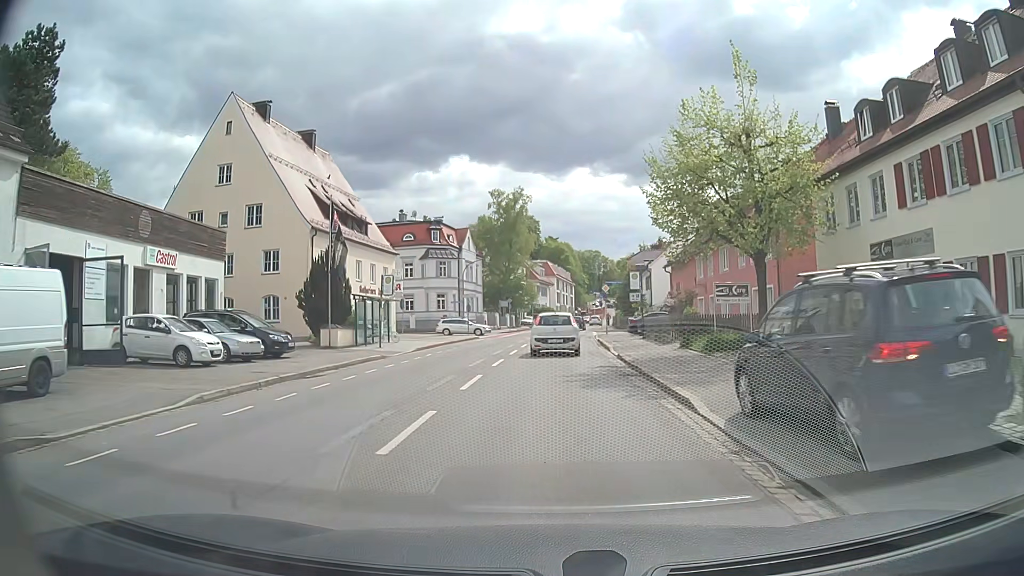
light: Day
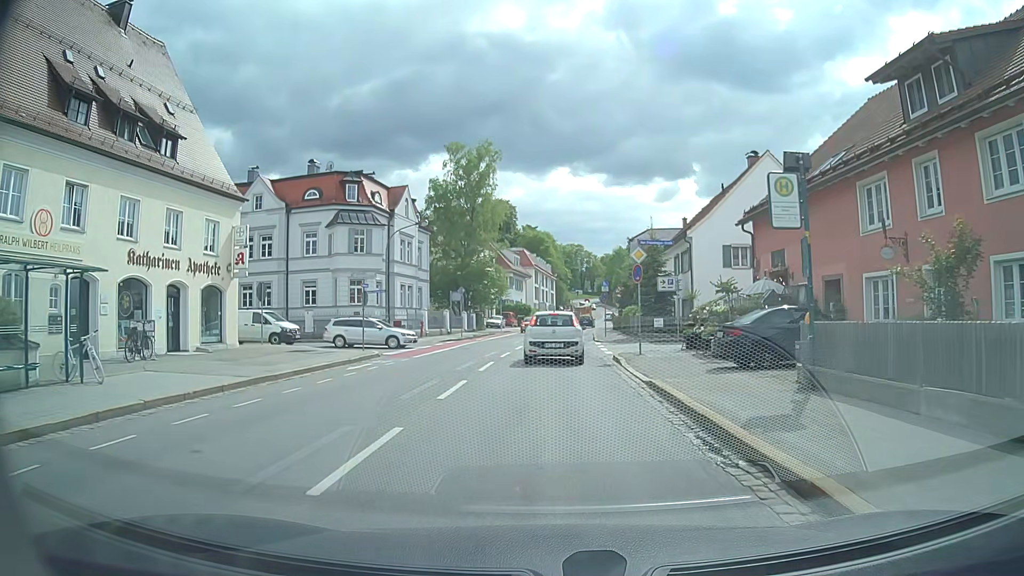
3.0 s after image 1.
(+0.2, +25.1) m; +1°
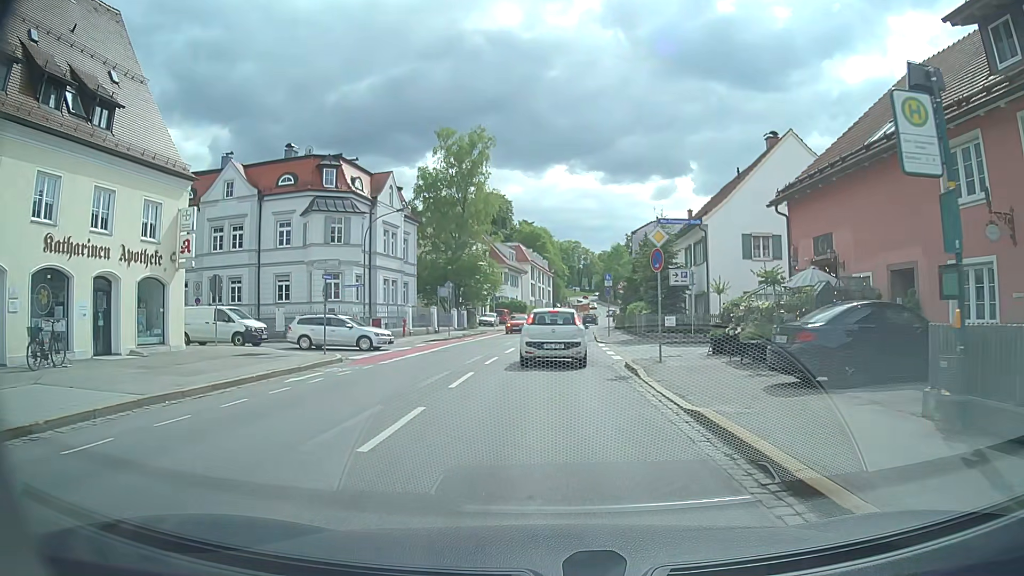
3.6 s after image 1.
(0.0, +4.4) m; 0°
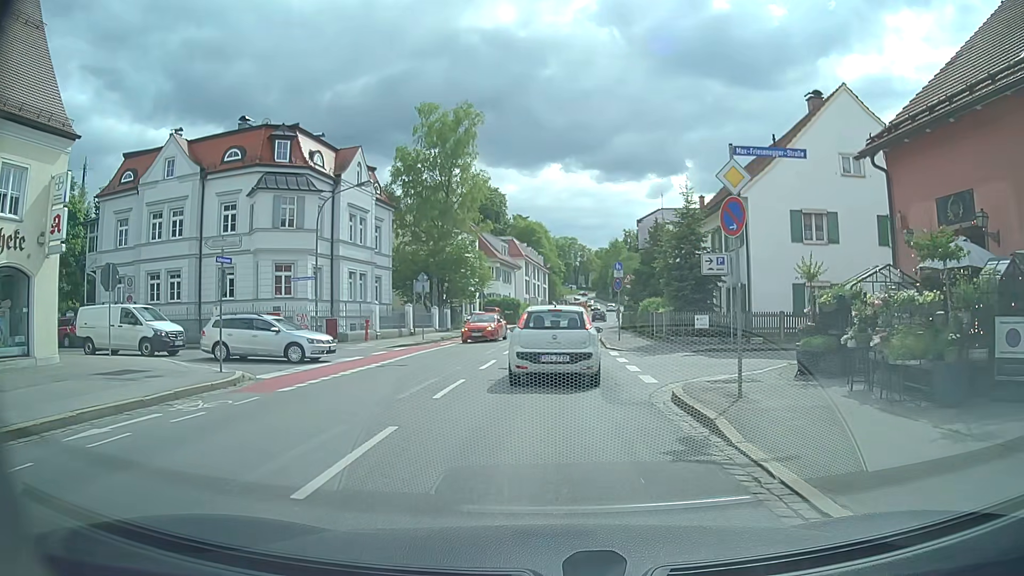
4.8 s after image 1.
(+0.1, +7.3) m; +1°
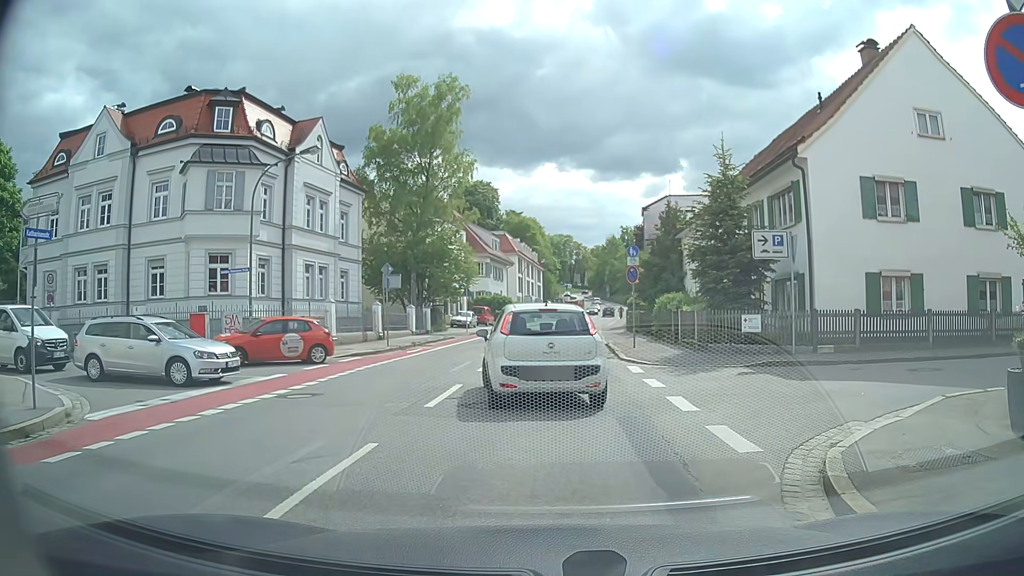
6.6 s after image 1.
(0.0, +6.4) m; 0°
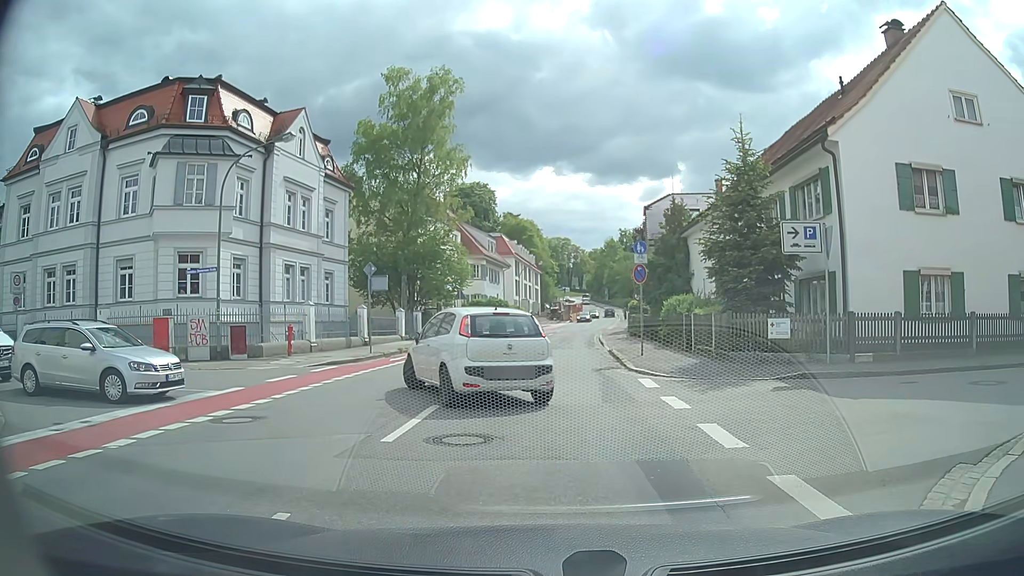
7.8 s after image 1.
(0.0, +2.5) m; +2°
